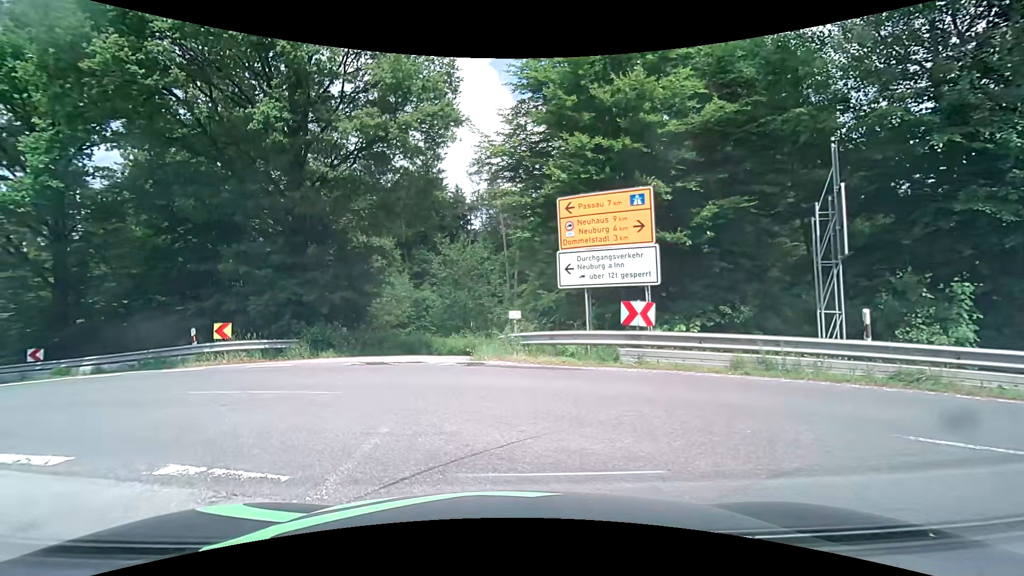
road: tertiary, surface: asphalt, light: Day
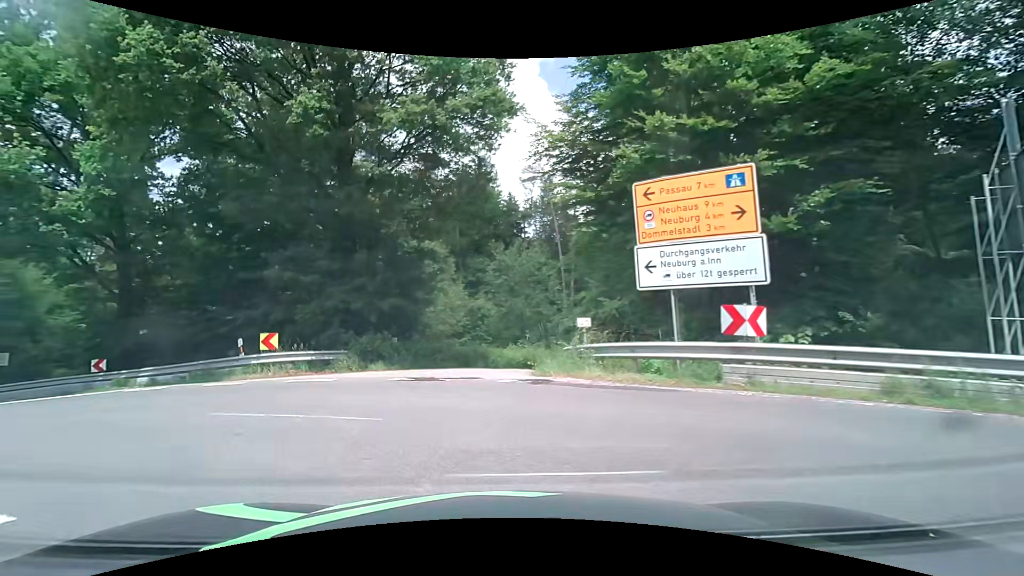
(-0.1, +2.0) m; -7°
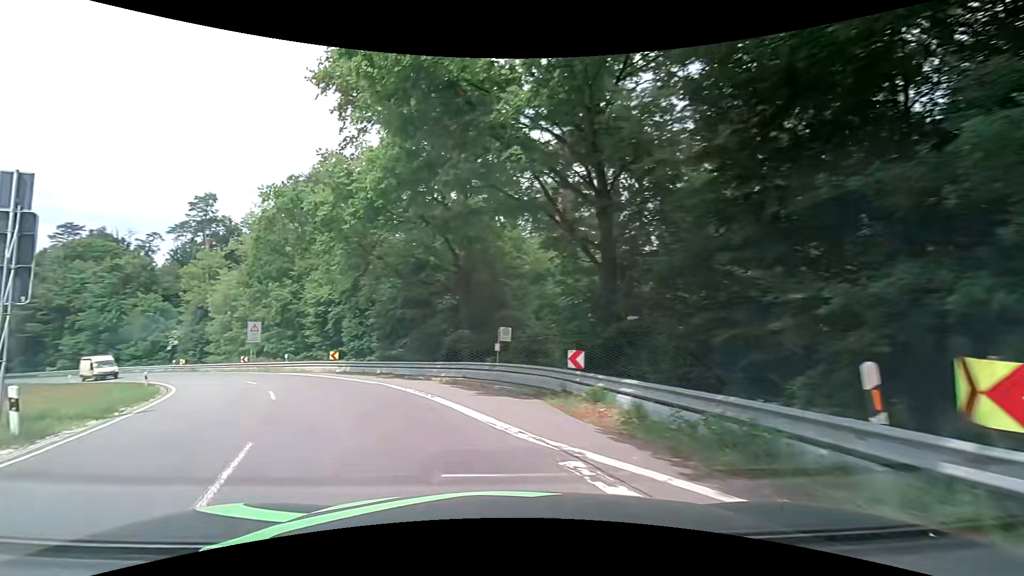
(-5.9, +11.8) m; -52°
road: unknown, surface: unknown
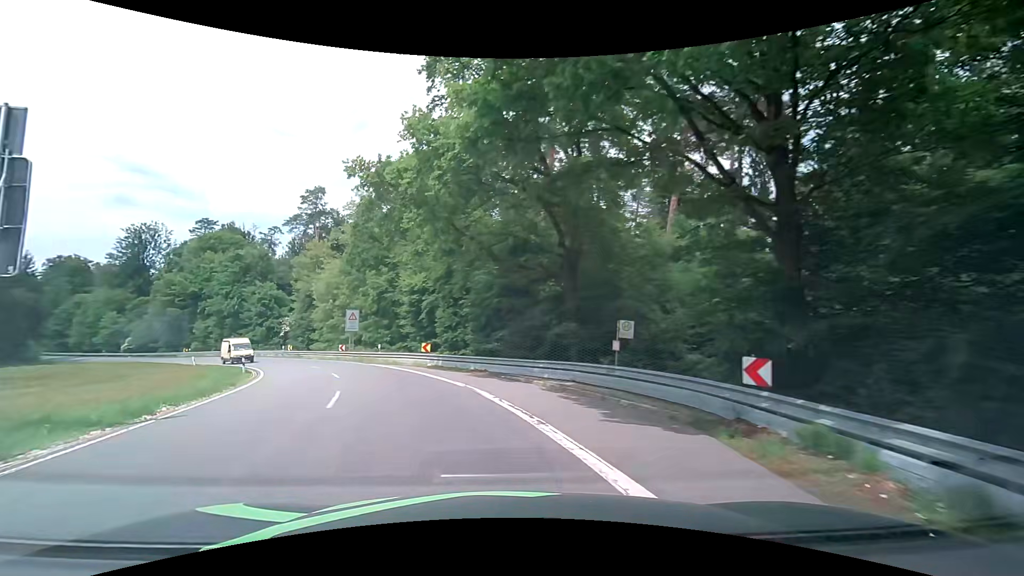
(-0.4, +4.6) m; -11°
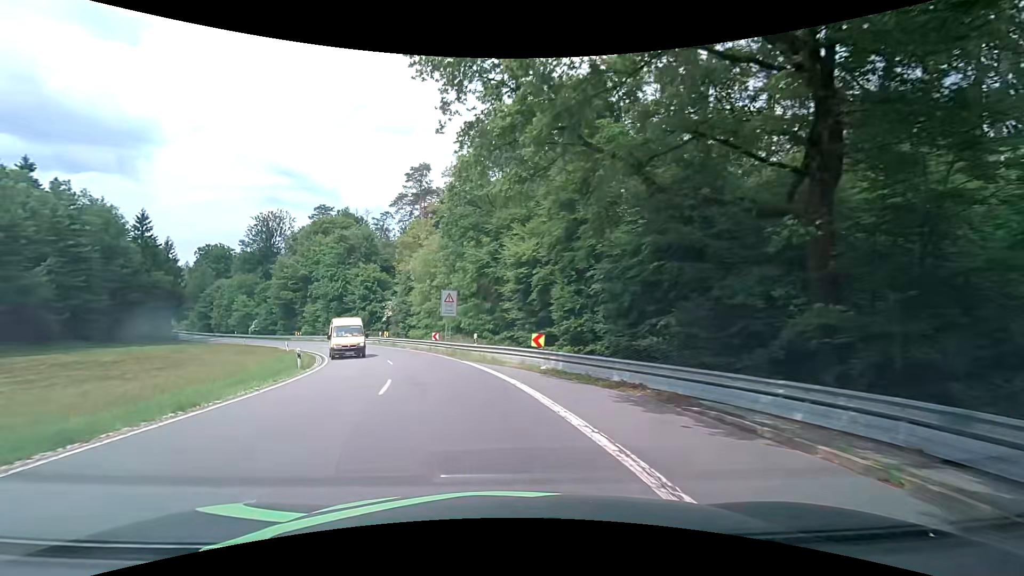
(-1.2, +11.0) m; -12°
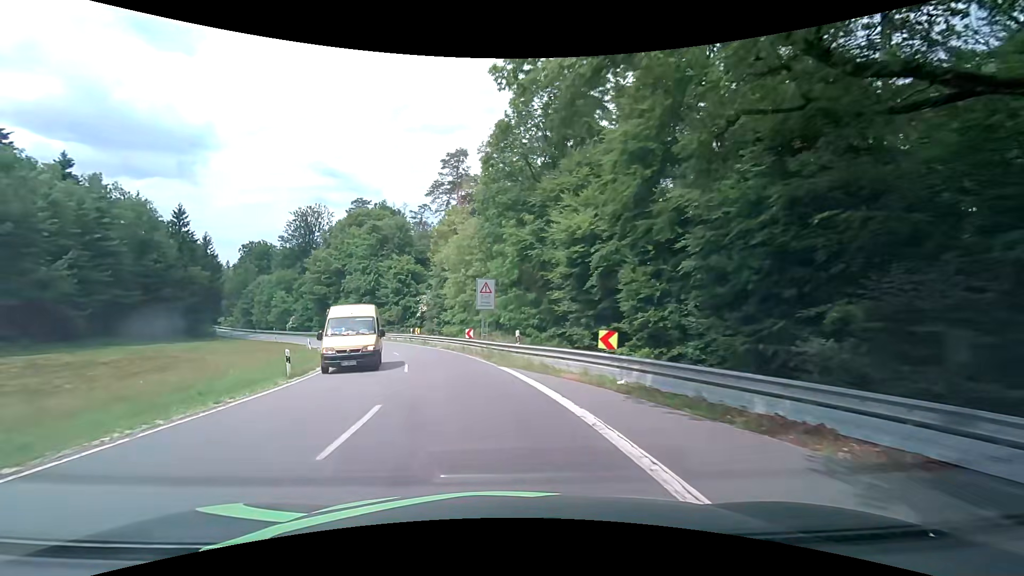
(-0.2, +6.4) m; -4°
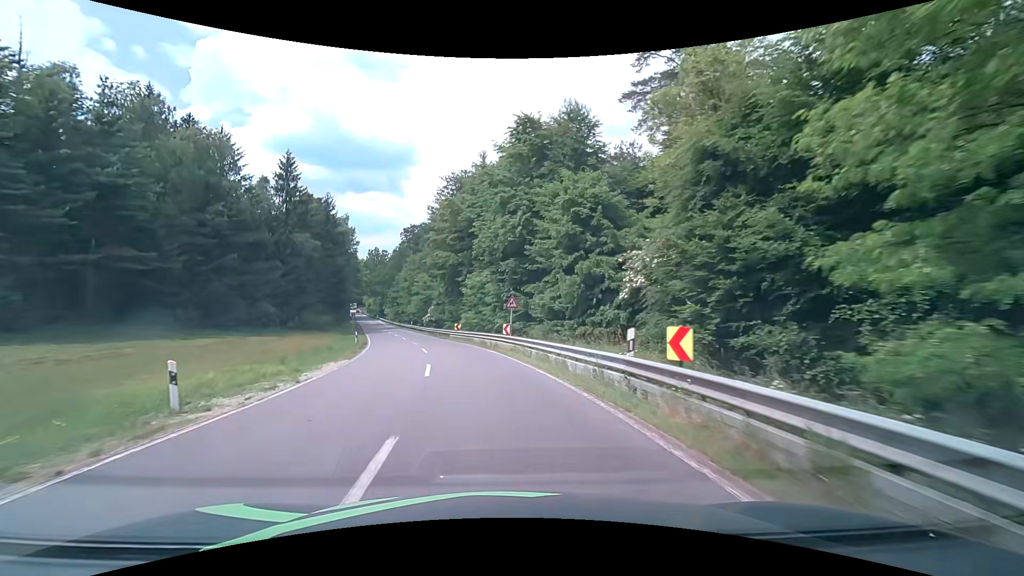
(-7.4, +36.9) m; -20°
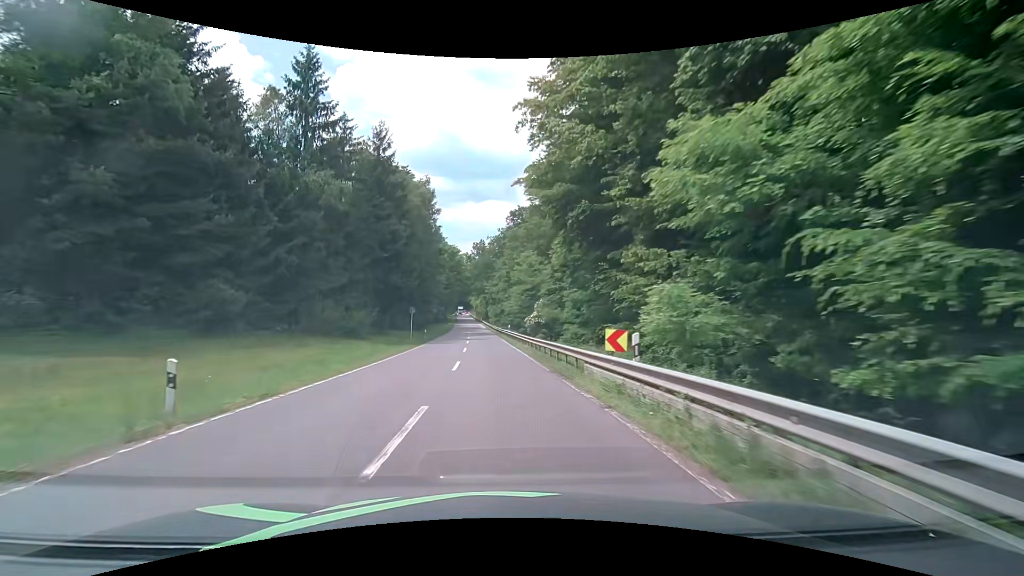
(-3.9, +31.1) m; -13°
(0, +10) (-1, +20) (-1, +30) (-2, +40) (-2, +50) (-3, +60) (-4, +70) (-5, +80) (-5, +90) (-6, +100) m
